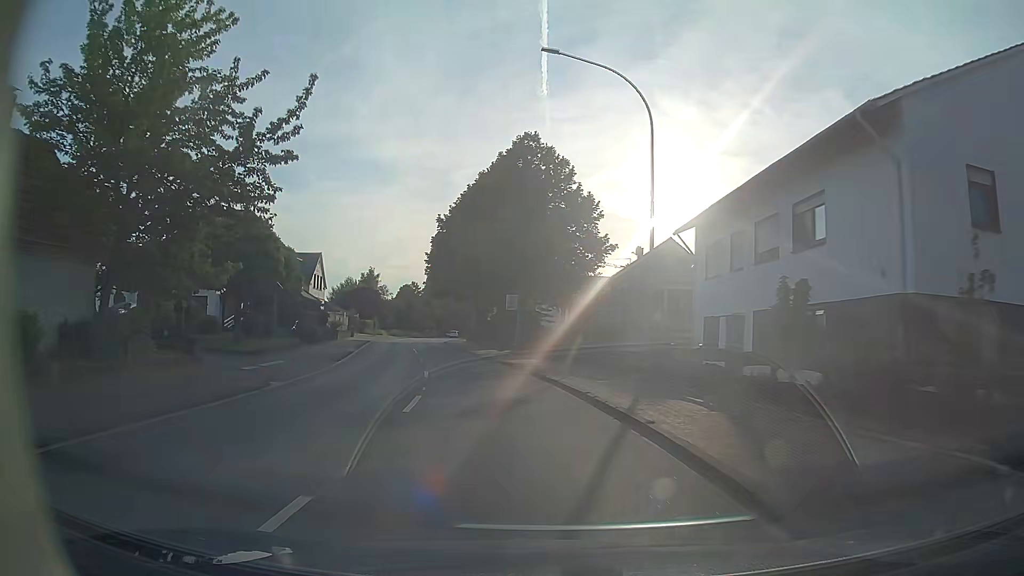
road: primary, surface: asphalt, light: Day
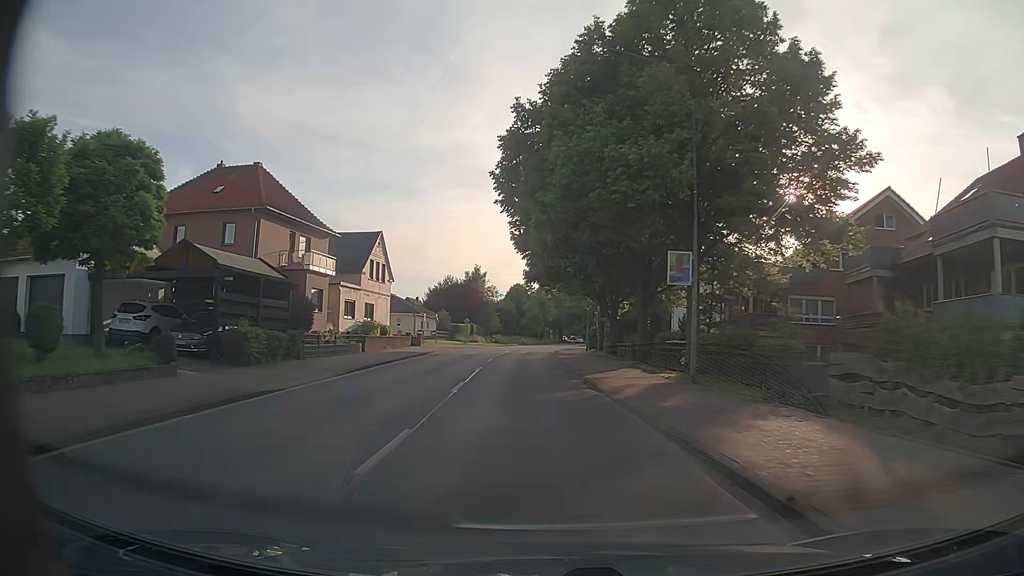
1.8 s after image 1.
(-2.4, +23.4) m; -11°
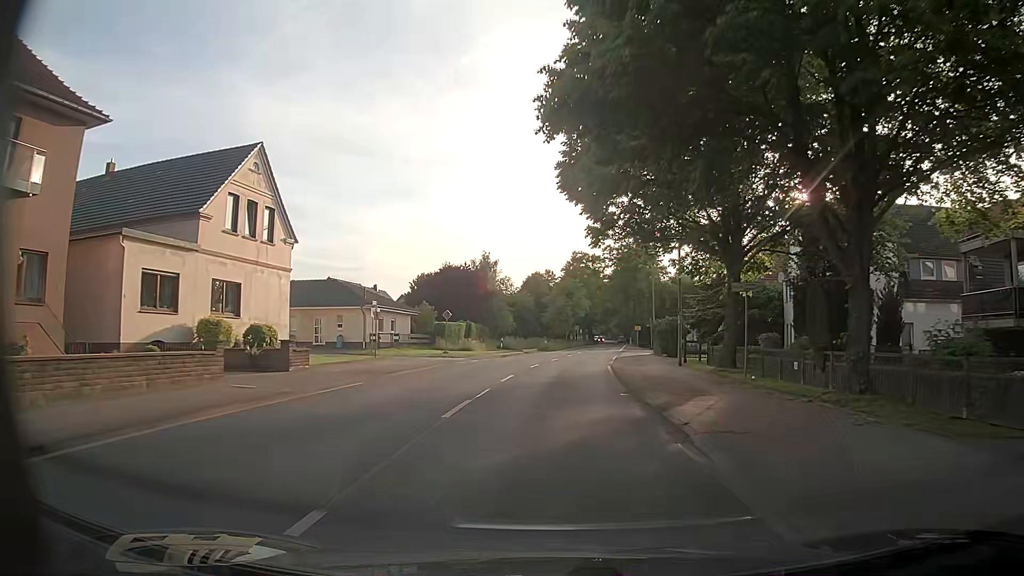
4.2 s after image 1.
(-1.4, +31.6) m; -3°
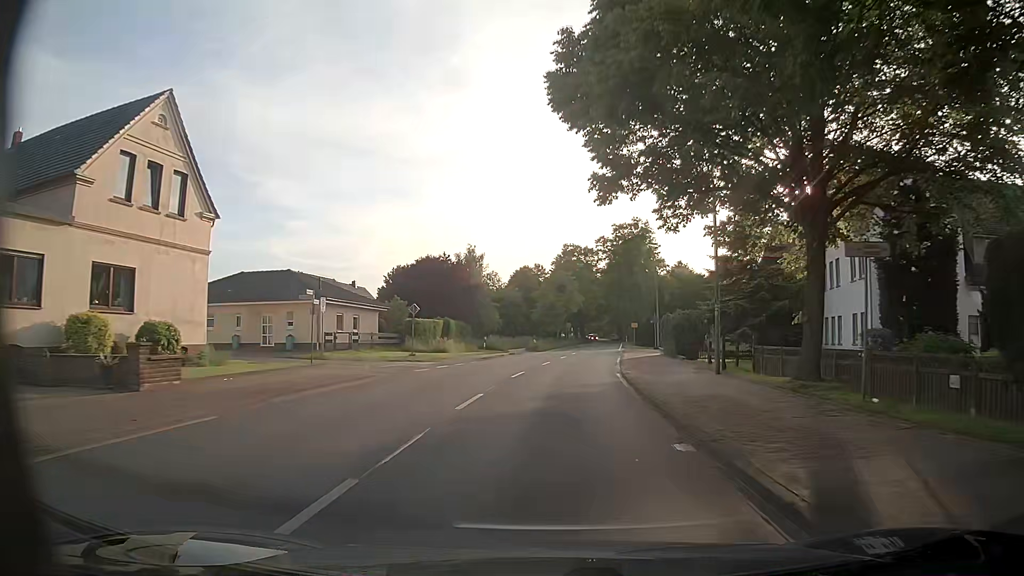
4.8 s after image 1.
(0.0, +7.9) m; 0°
(0, +10) (+1, +20) (+1, +30) (+2, +40) (+4, +50) (+5, +60) (+6, +70) (+8, +80) (+9, +89) (+10, +99) m
